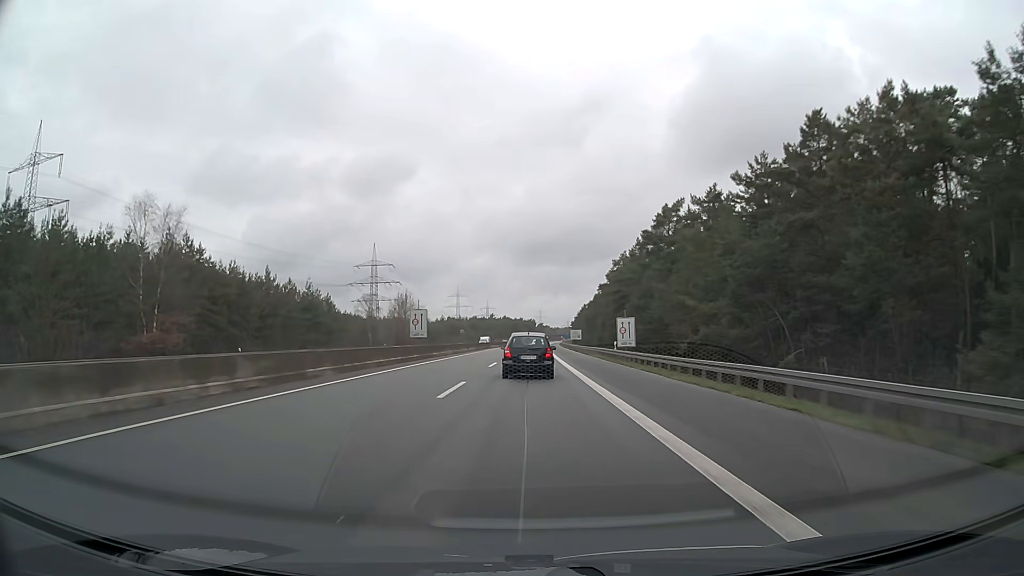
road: motorway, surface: asphalt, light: Day
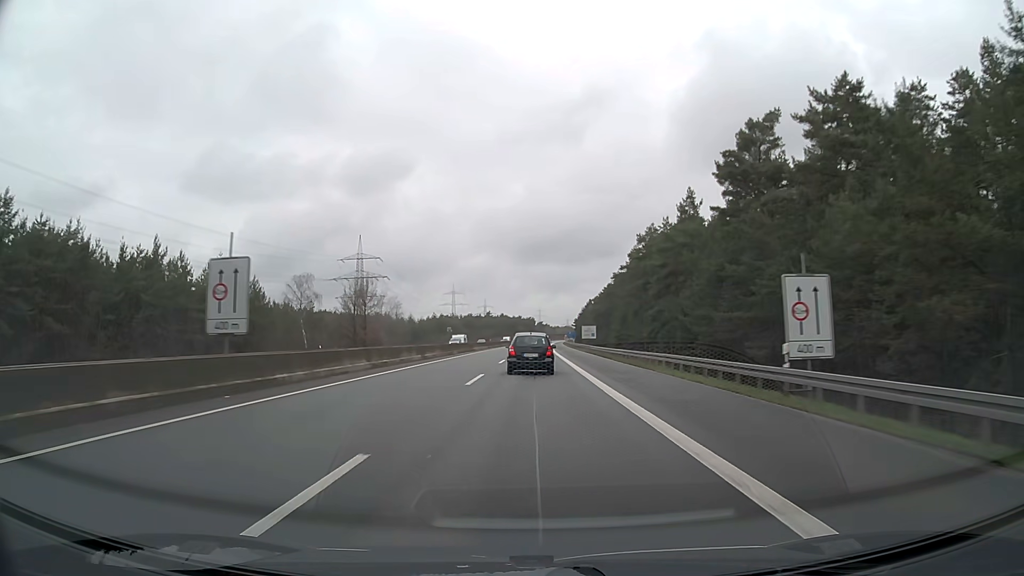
(0.0, +31.7) m; 0°
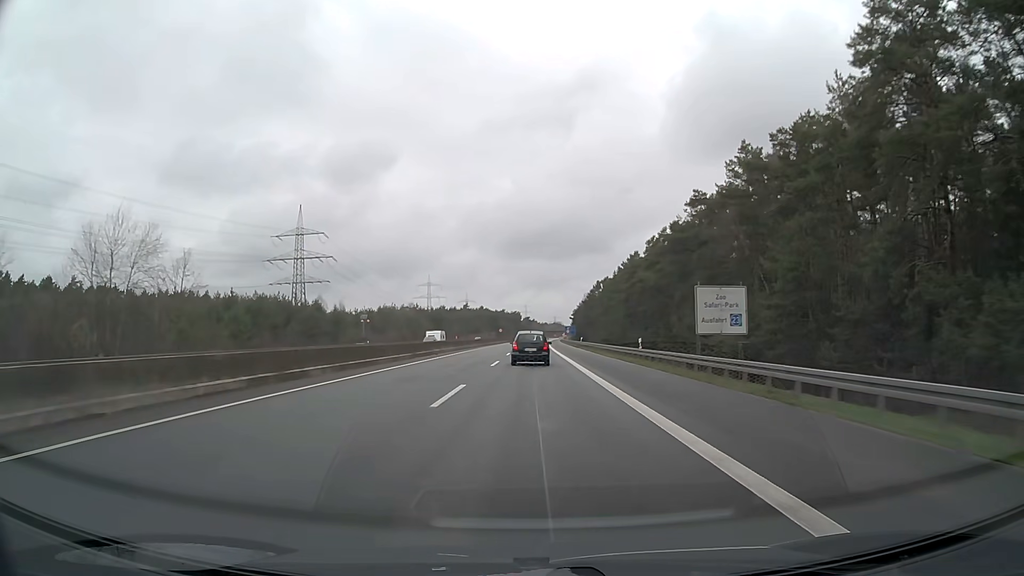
(+0.9, +79.2) m; +1°
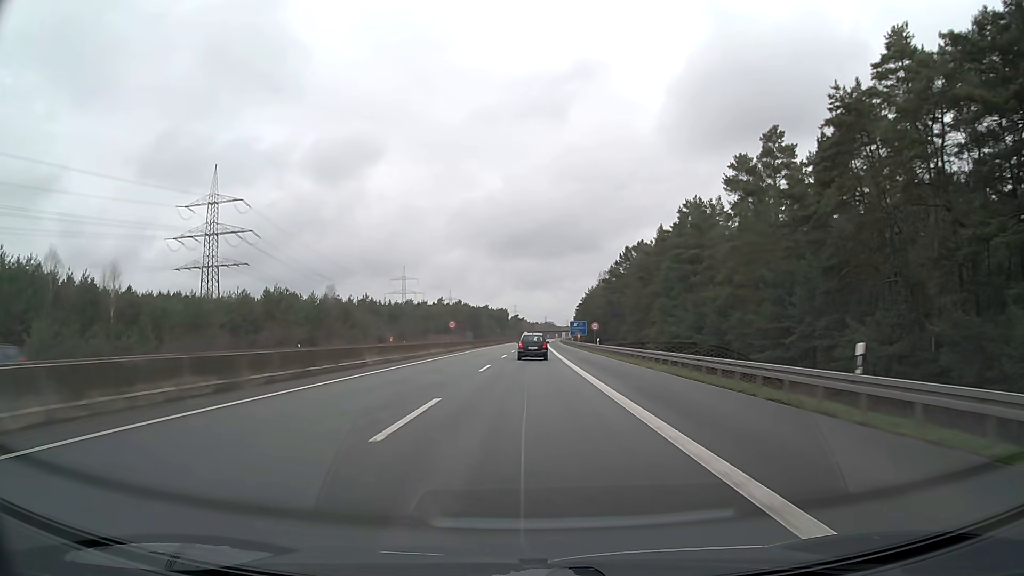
(+0.8, +75.7) m; +1°
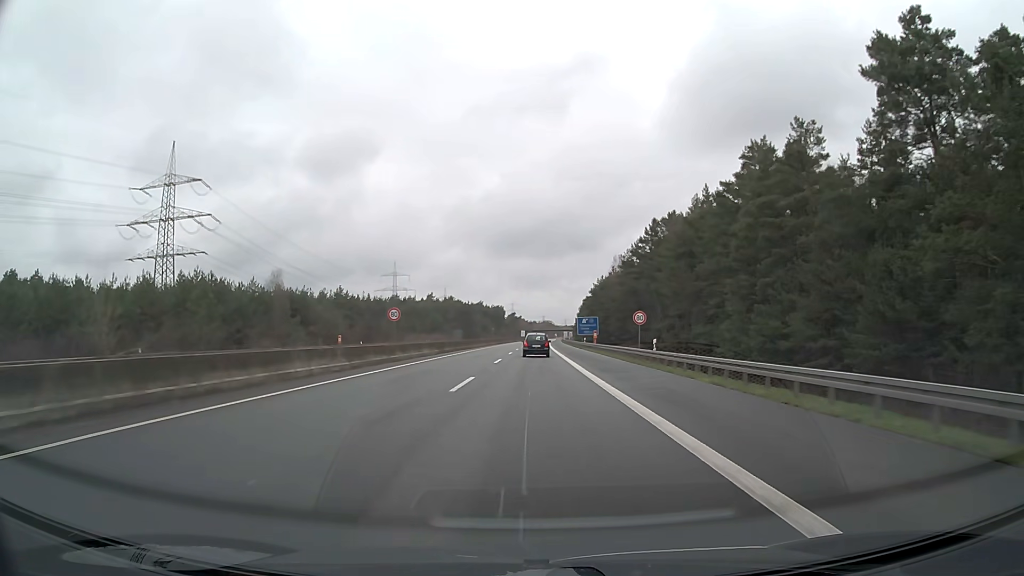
(+0.1, +28.5) m; 0°
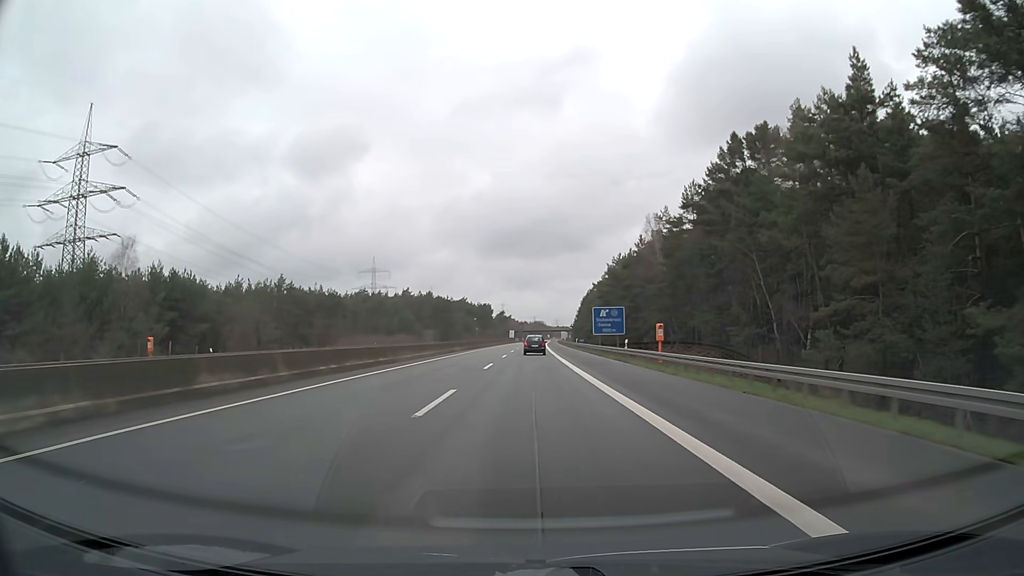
(+0.2, +40.7) m; +1°
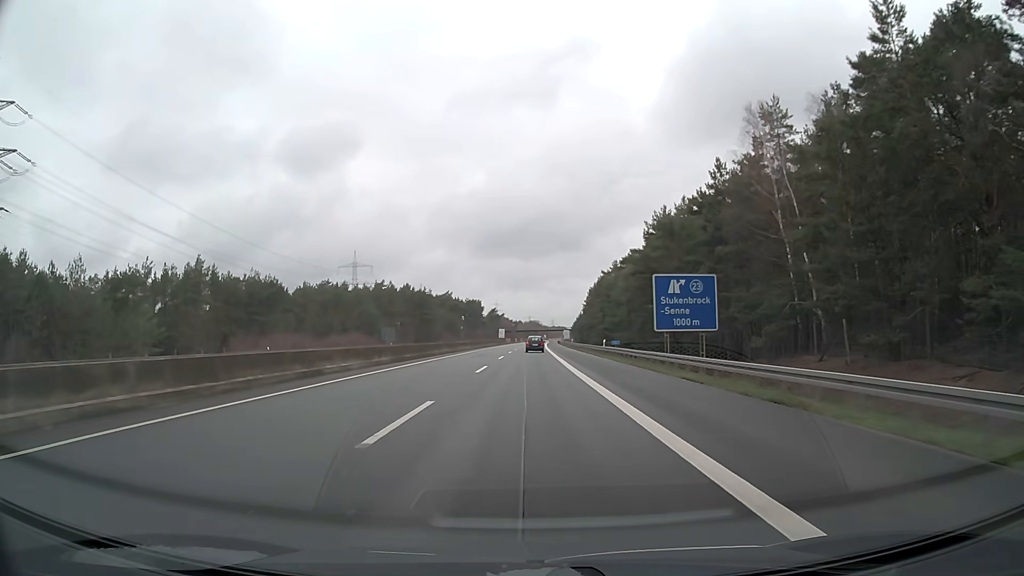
(+0.2, +39.1) m; +1°
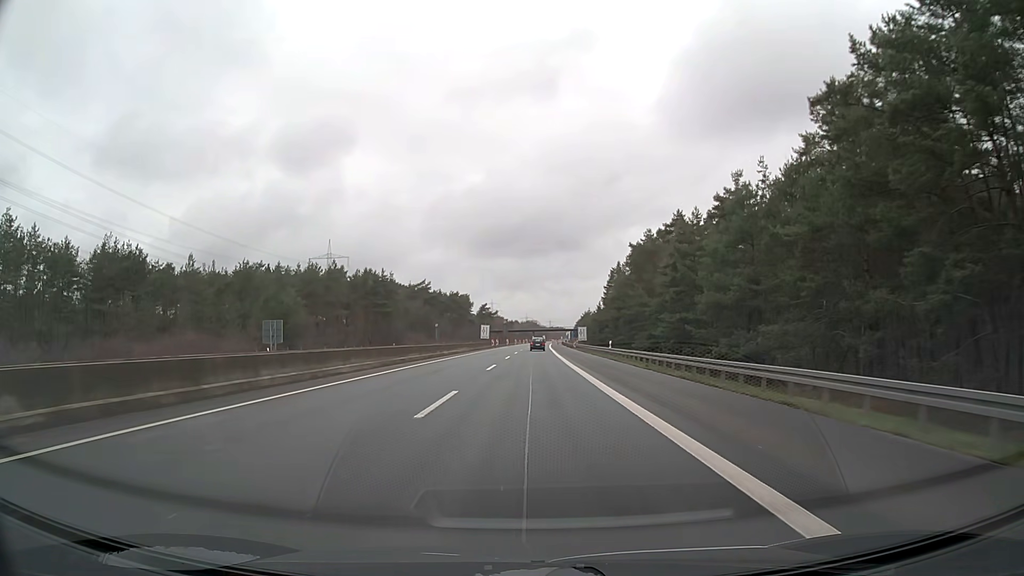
(+0.1, +51.0) m; 0°
(0, +10) (0, +20) (0, +30) (0, +40) (0, +50) (+1, +60) (+1, +70) (+1, +80) (+1, +90) (+1, +100) m
